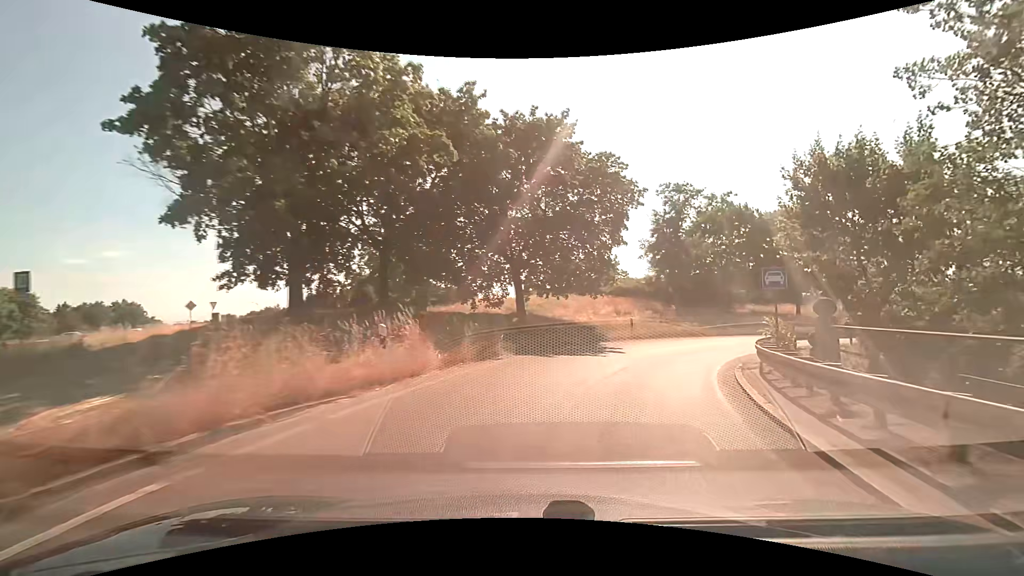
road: trunk_link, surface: asphalt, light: Day
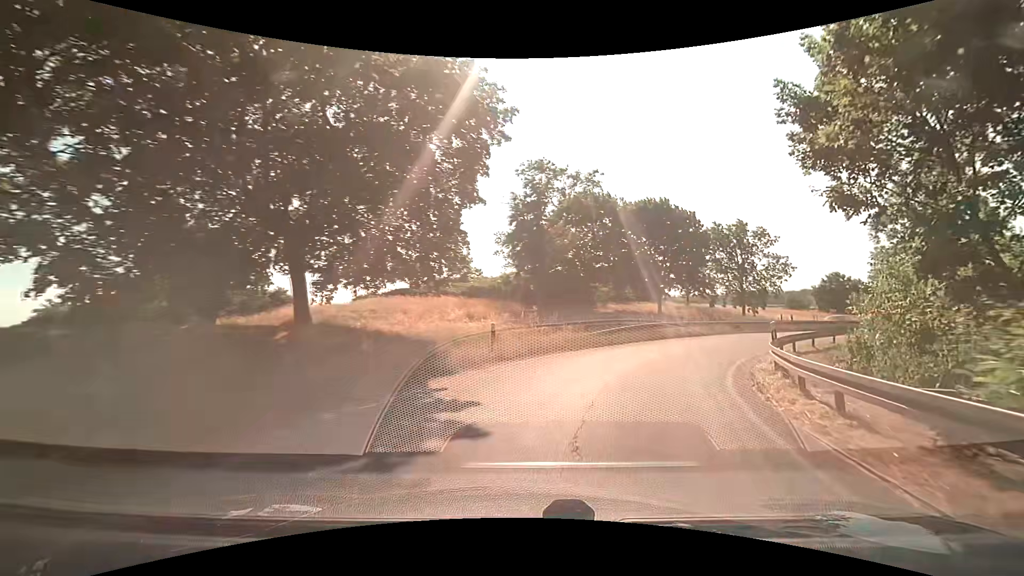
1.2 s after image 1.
(+1.8, +12.0) m; +17°
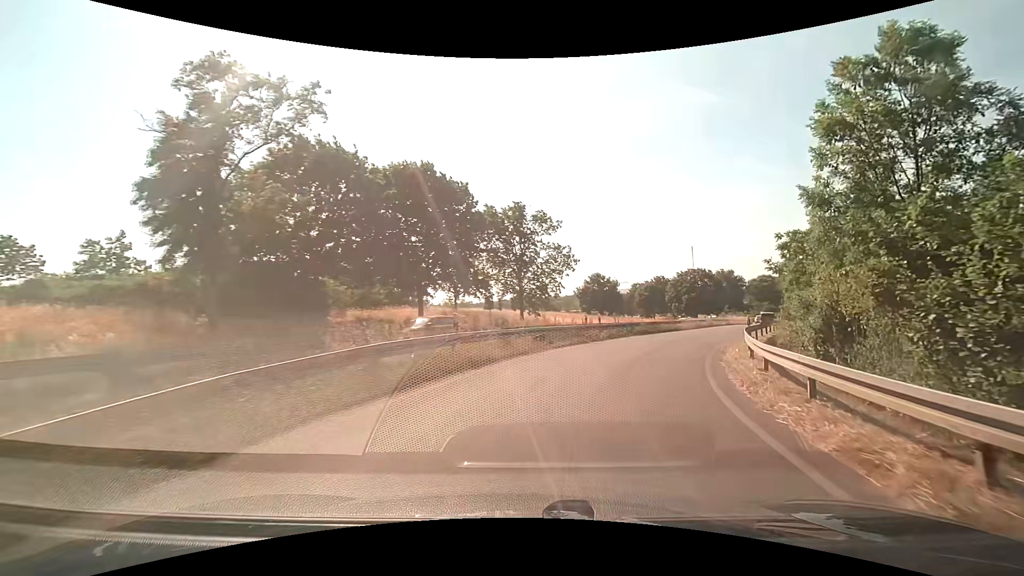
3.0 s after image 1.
(+4.3, +17.7) m; +25°
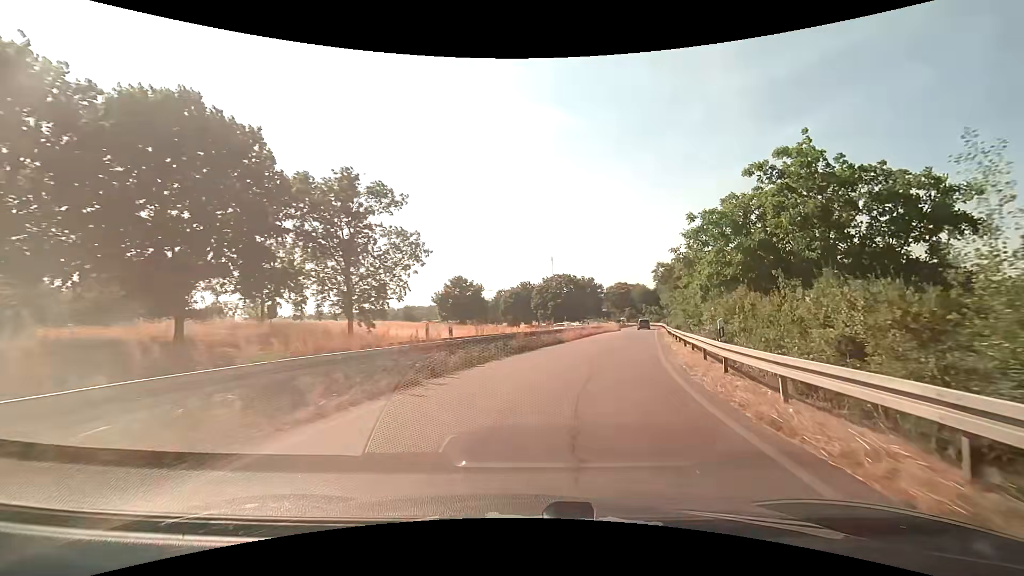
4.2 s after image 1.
(+1.9, +12.6) m; +16°
